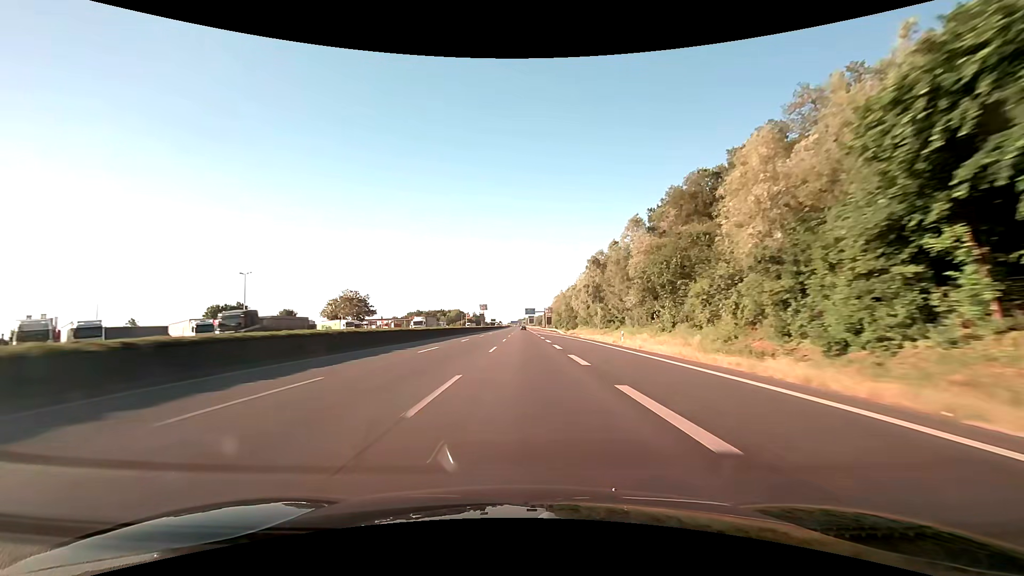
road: motorway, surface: asphalt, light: Day
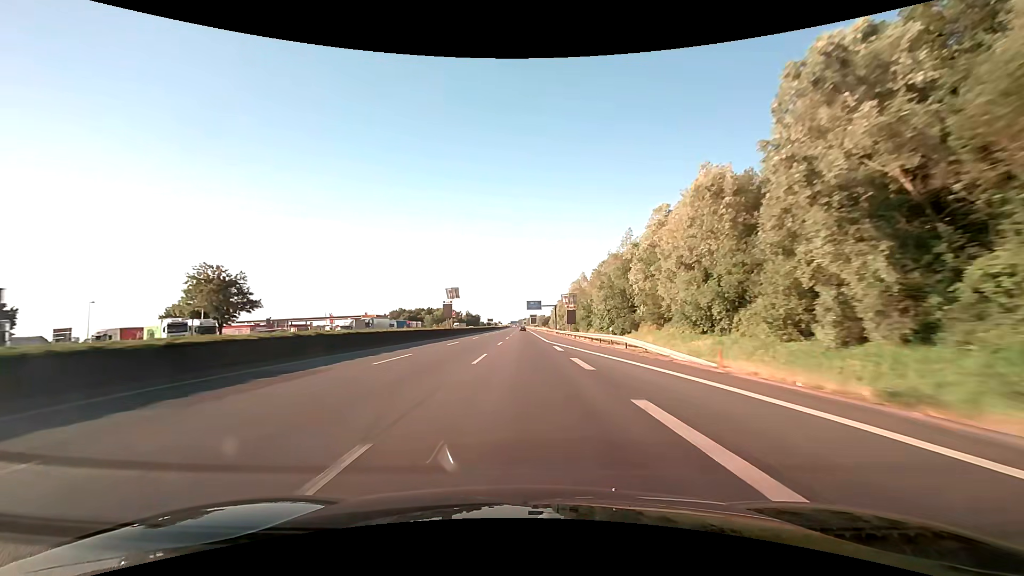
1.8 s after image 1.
(0.0, +61.8) m; 0°
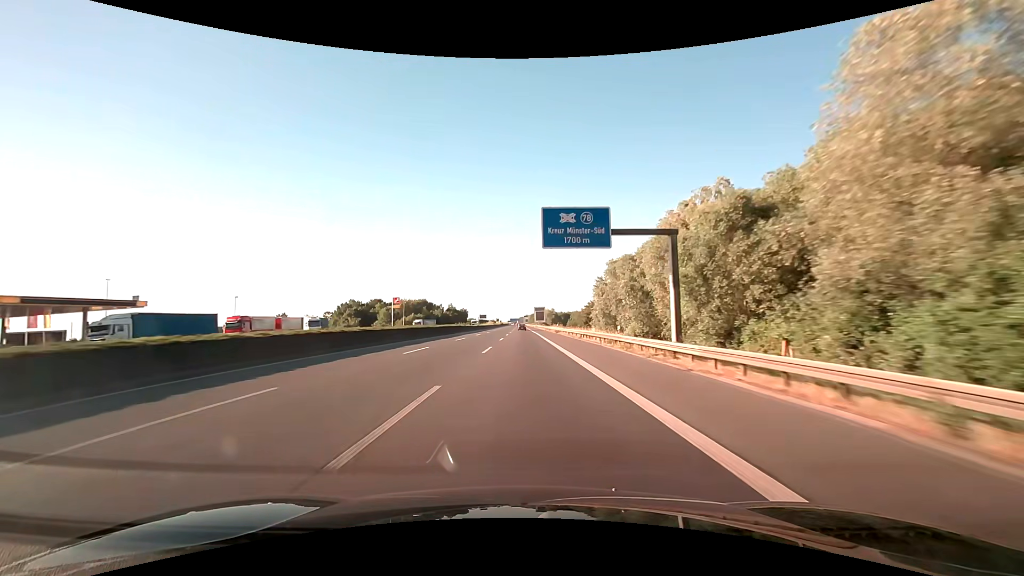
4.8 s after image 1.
(-0.1, +103.0) m; 0°
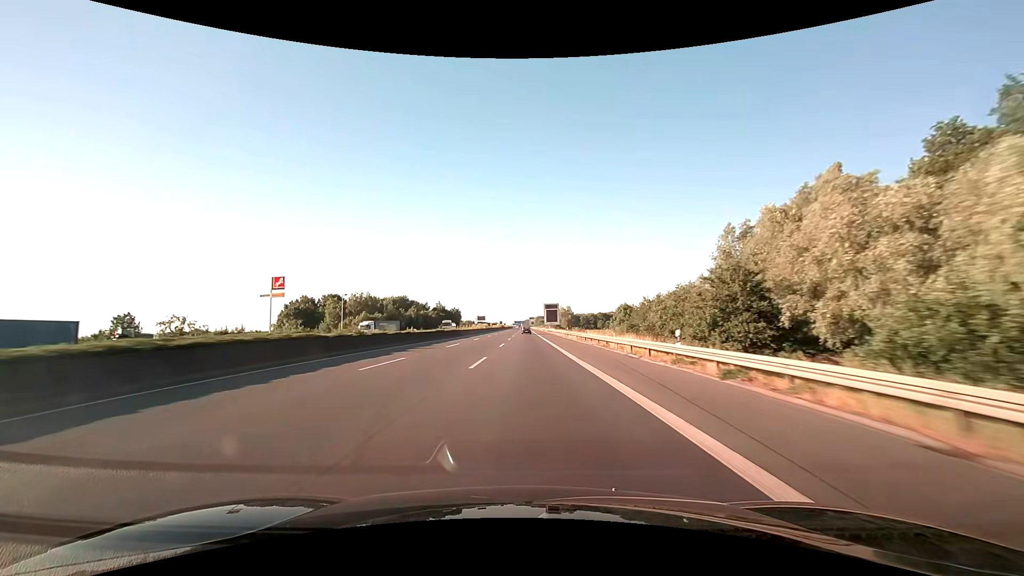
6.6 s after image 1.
(0.0, +60.5) m; 0°
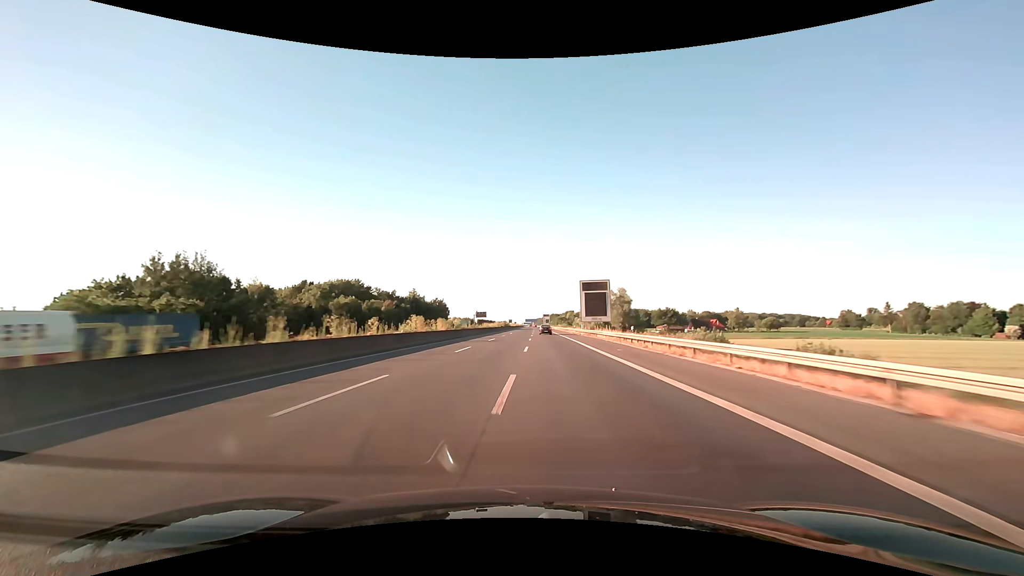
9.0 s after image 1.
(-0.9, +80.9) m; -1°
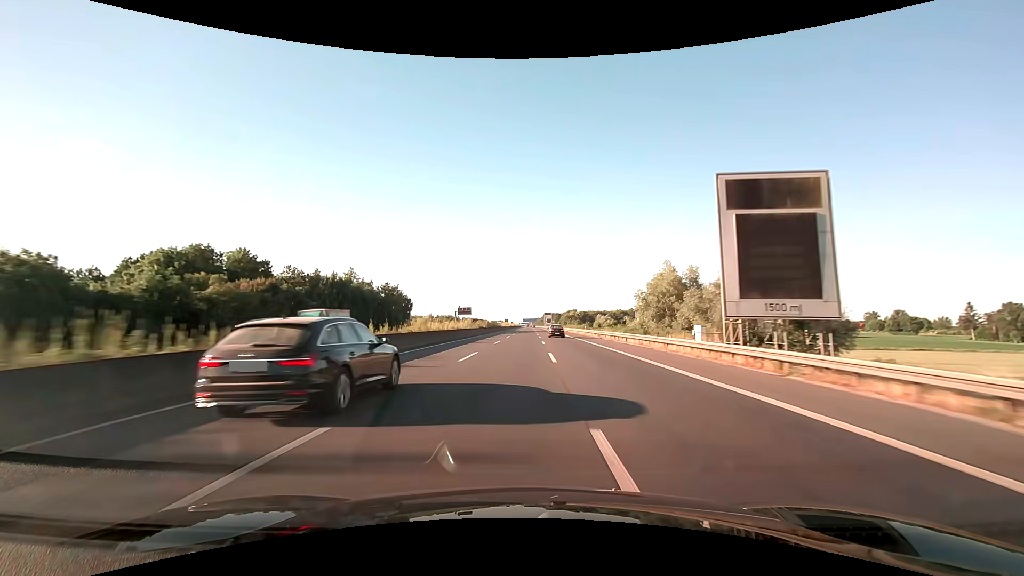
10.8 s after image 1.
(+0.1, +61.0) m; 0°
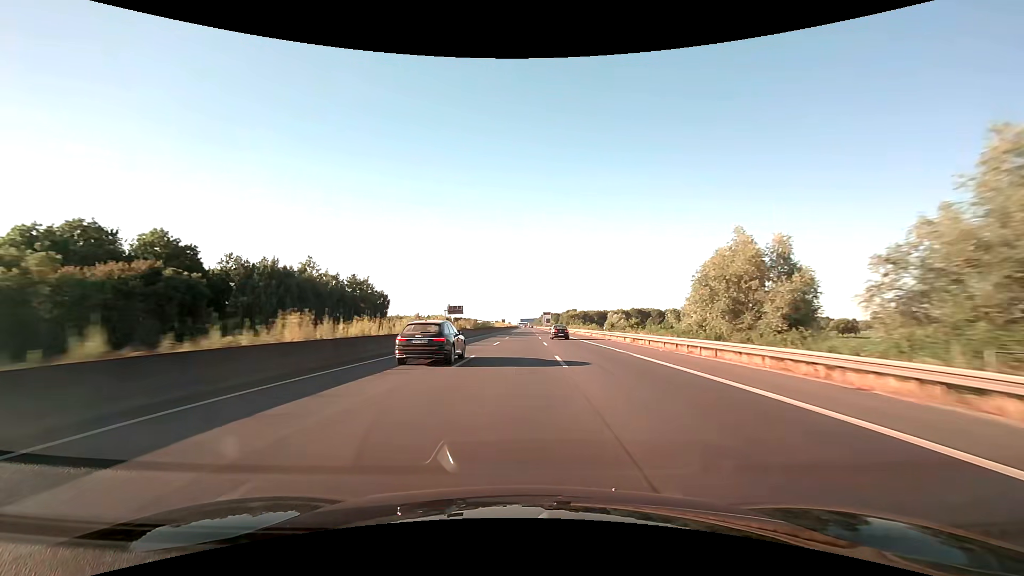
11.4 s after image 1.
(0.0, +20.4) m; 0°
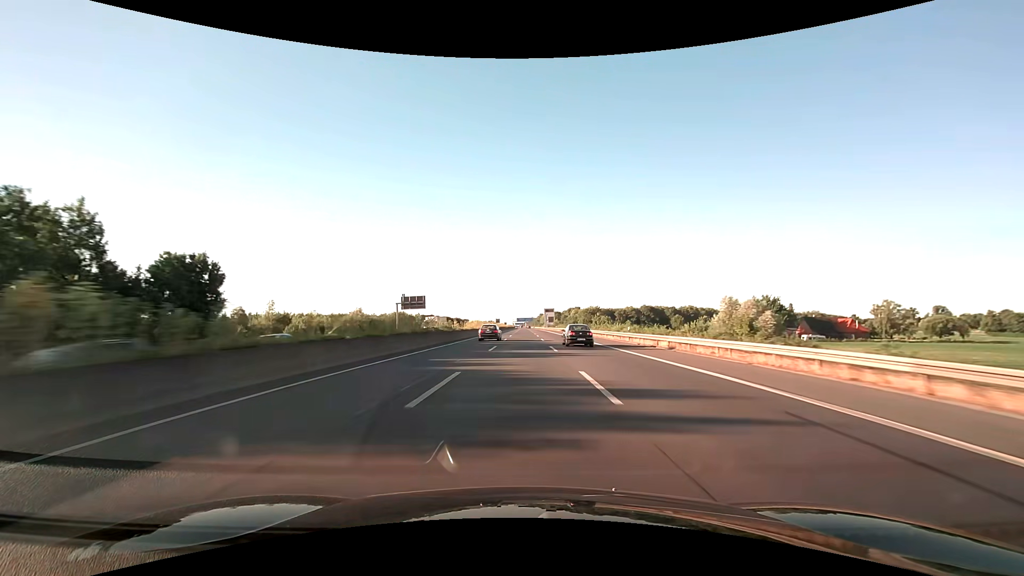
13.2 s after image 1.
(+0.3, +61.4) m; 0°
(0, +10) (0, +20) (0, +30) (0, +40) (0, +50) (0, +60) (0, +70) (0, +80) (0, +90) (0, +100) m
